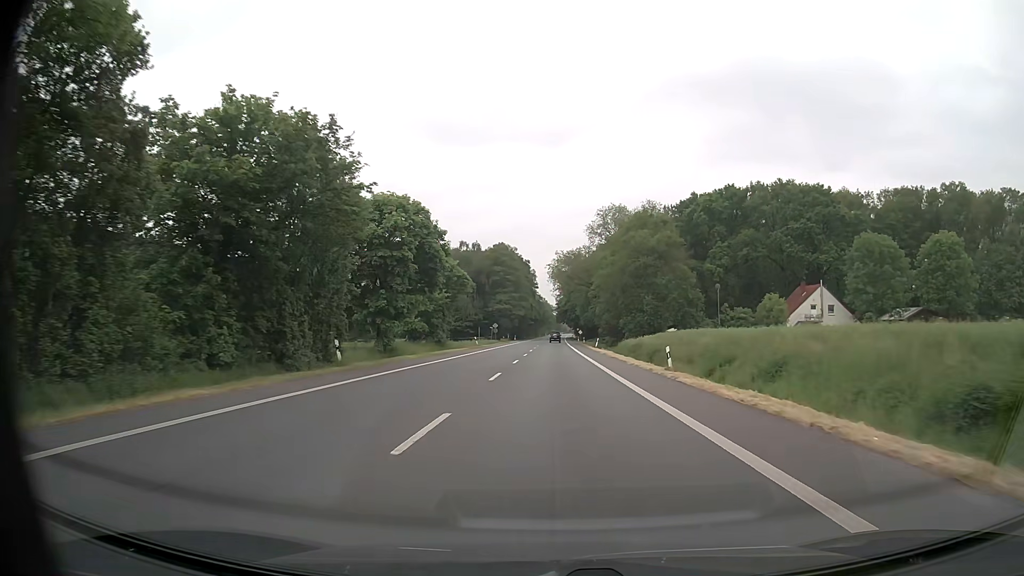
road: primary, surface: asphalt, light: Day
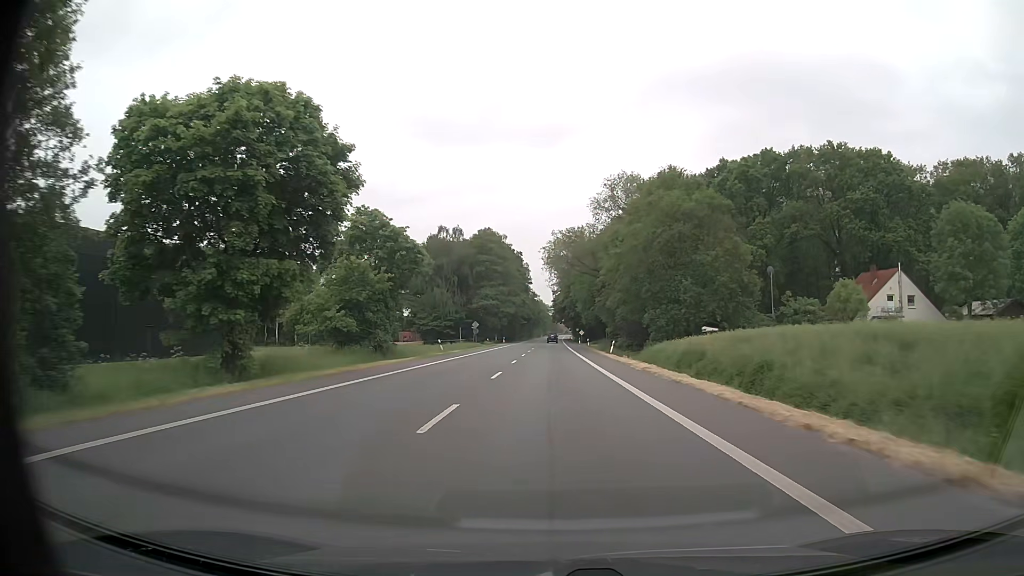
(+0.1, +22.5) m; 0°
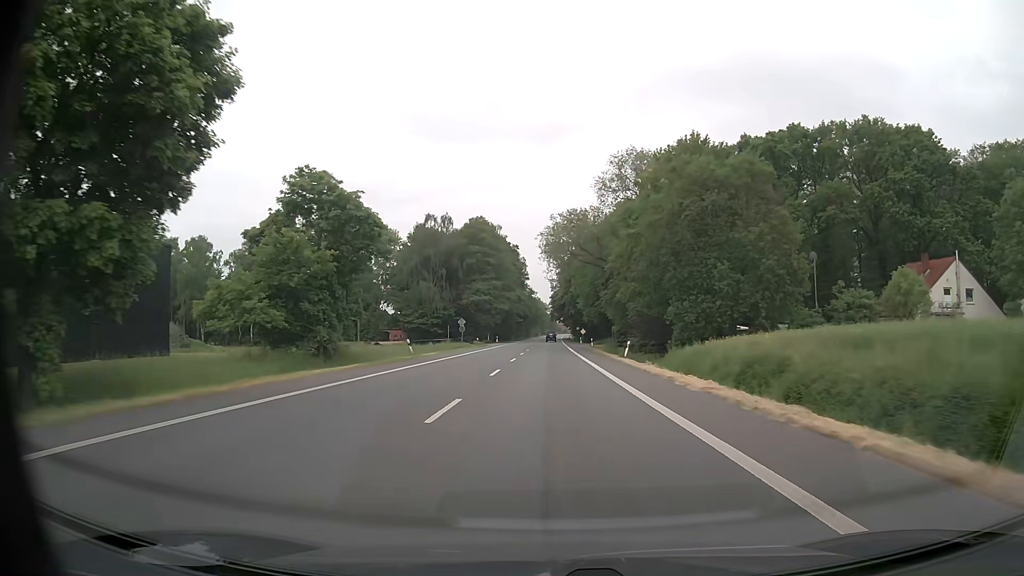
(0.0, +11.3) m; 0°
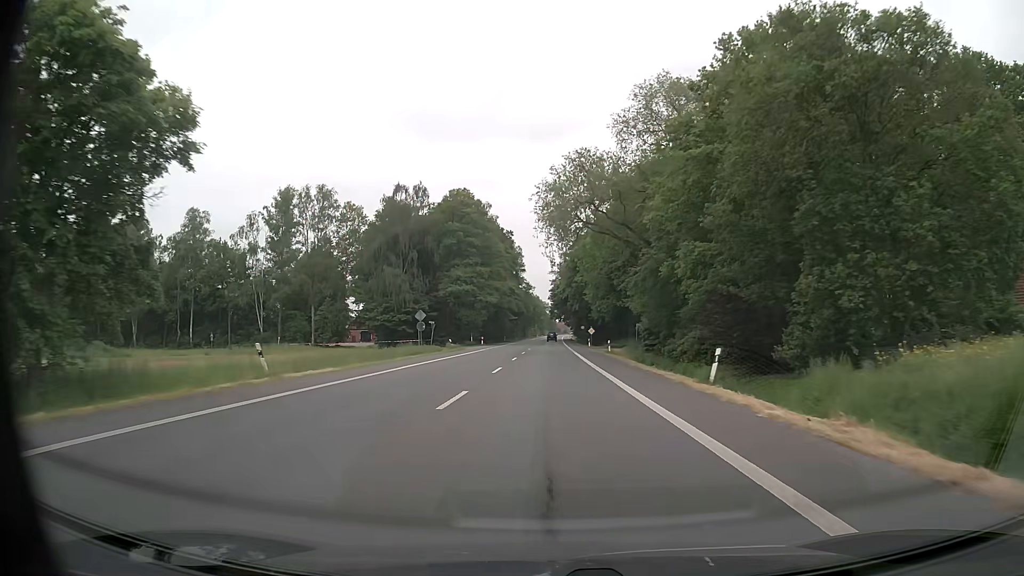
(0.0, +22.5) m; 0°
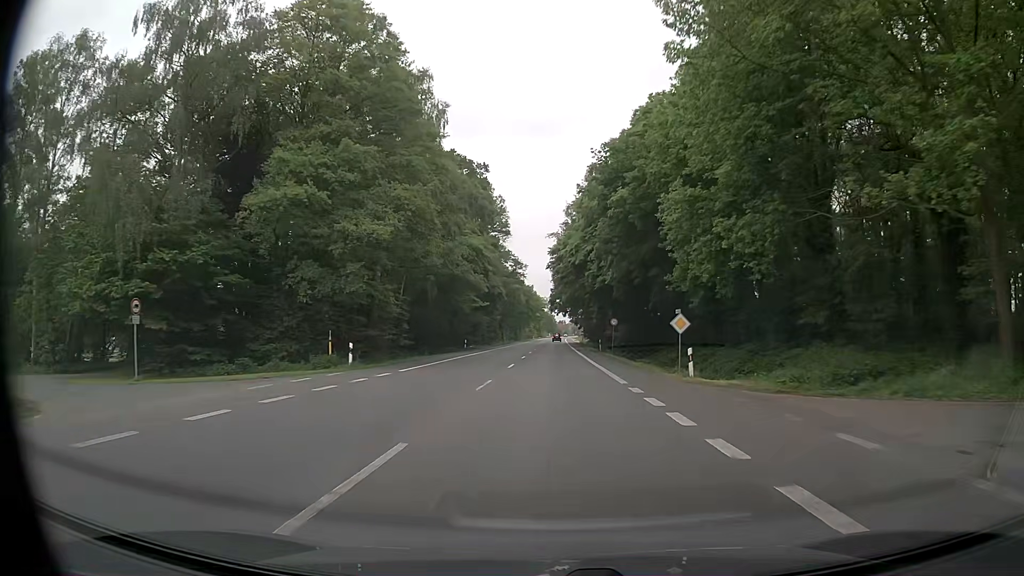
(-0.3, +56.3) m; 0°
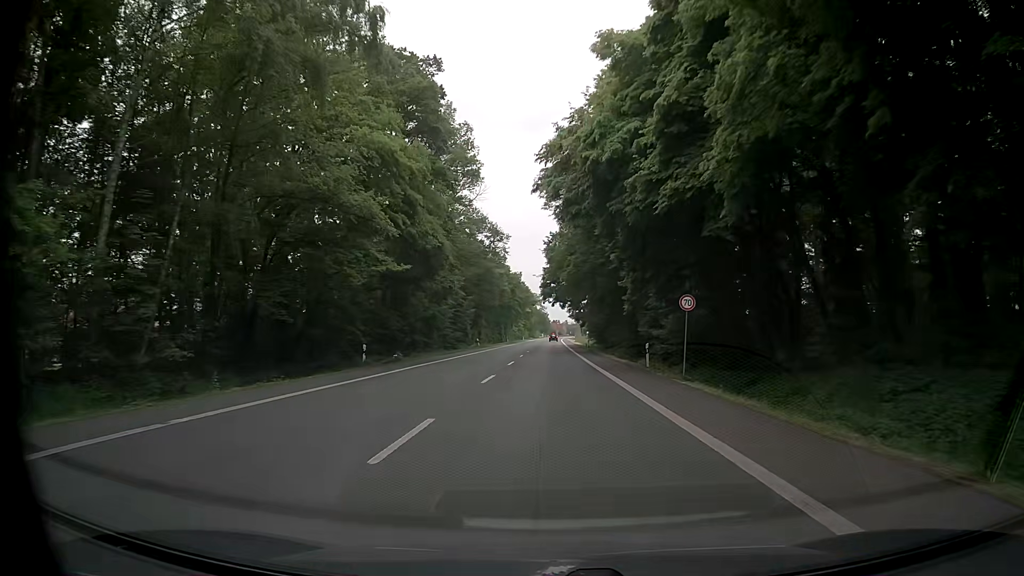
(+0.3, +33.7) m; +1°
(0, +10) (0, +20) (0, +30) (0, +40) (0, +50) (0, +60) (0, +70) (0, +80) (0, +90) (0, +100) m
